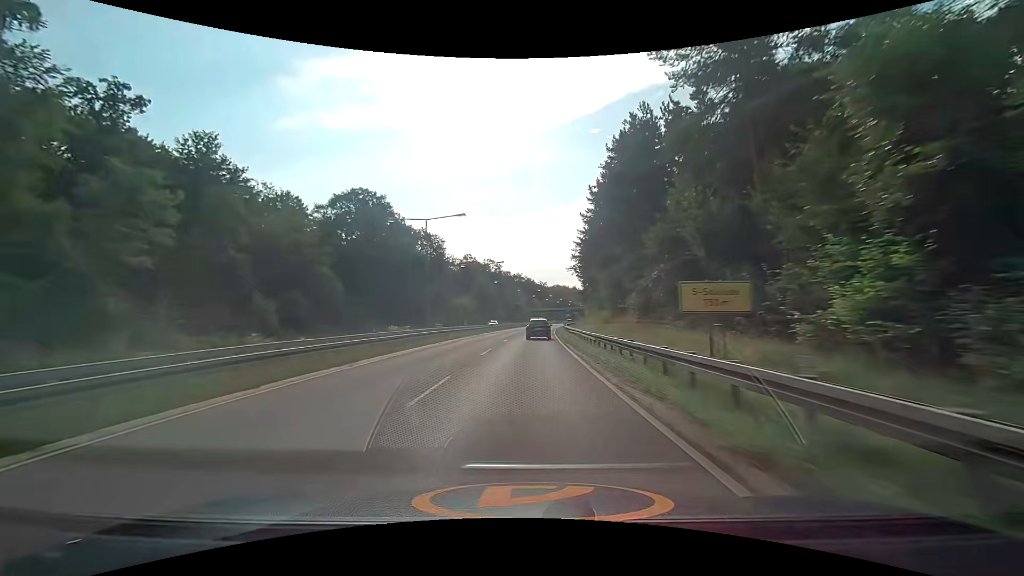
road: trunk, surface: asphalt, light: Day
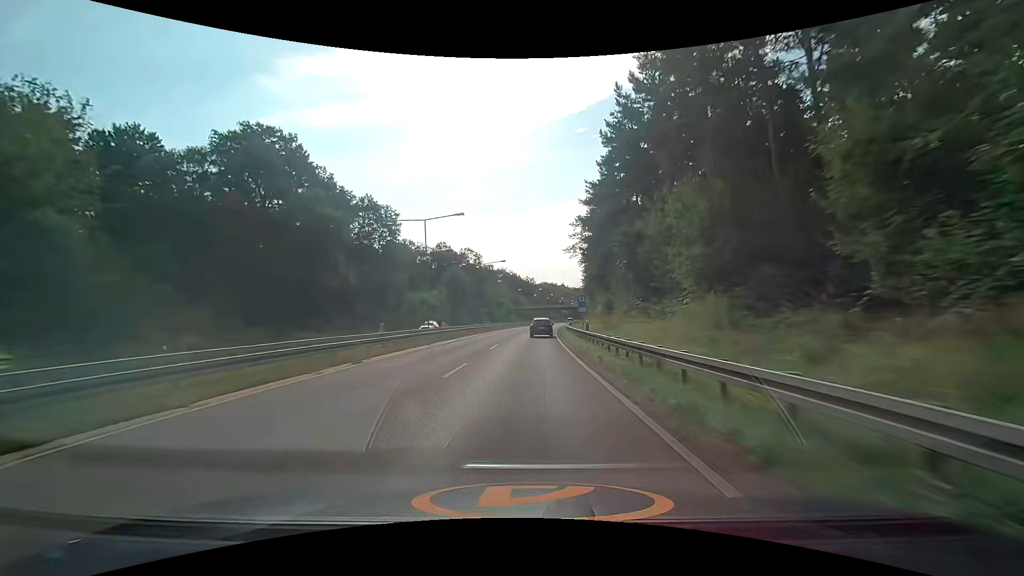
(+0.4, +31.8) m; +1°
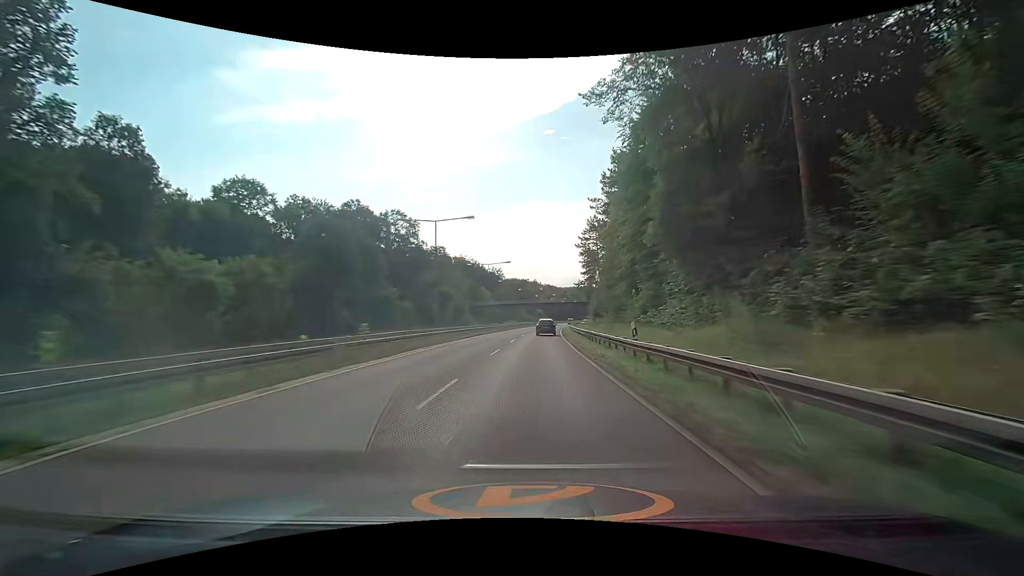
(+1.7, +63.3) m; +4°
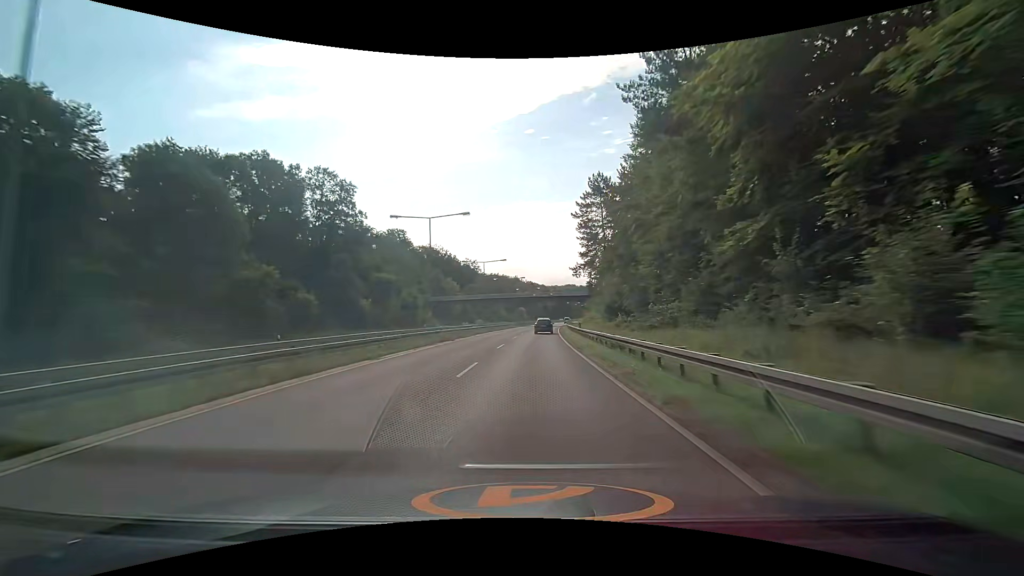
(+0.4, +31.6) m; +2°
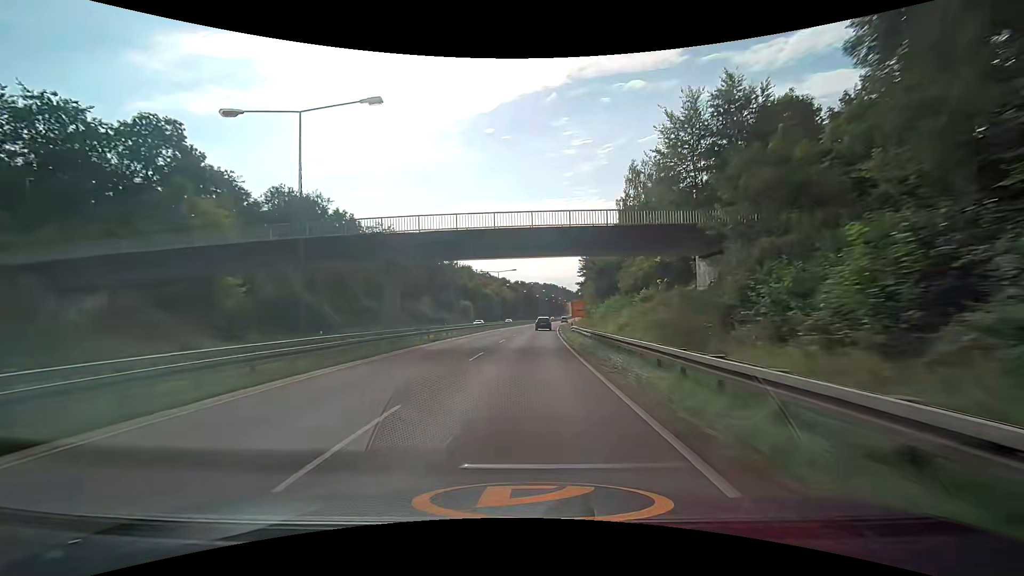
(+3.2, +79.0) m; +4°
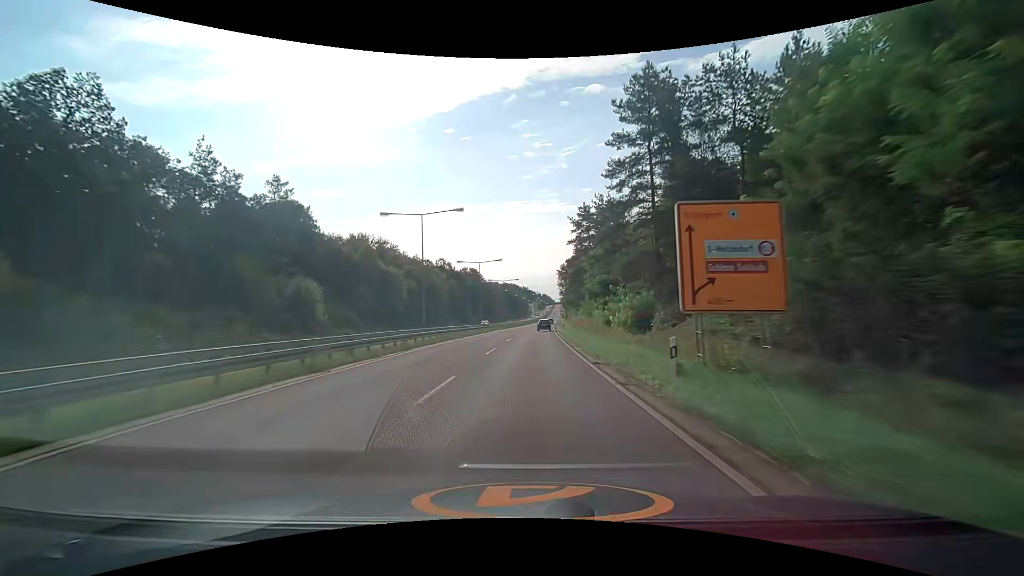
(+2.9, +79.0) m; +4°
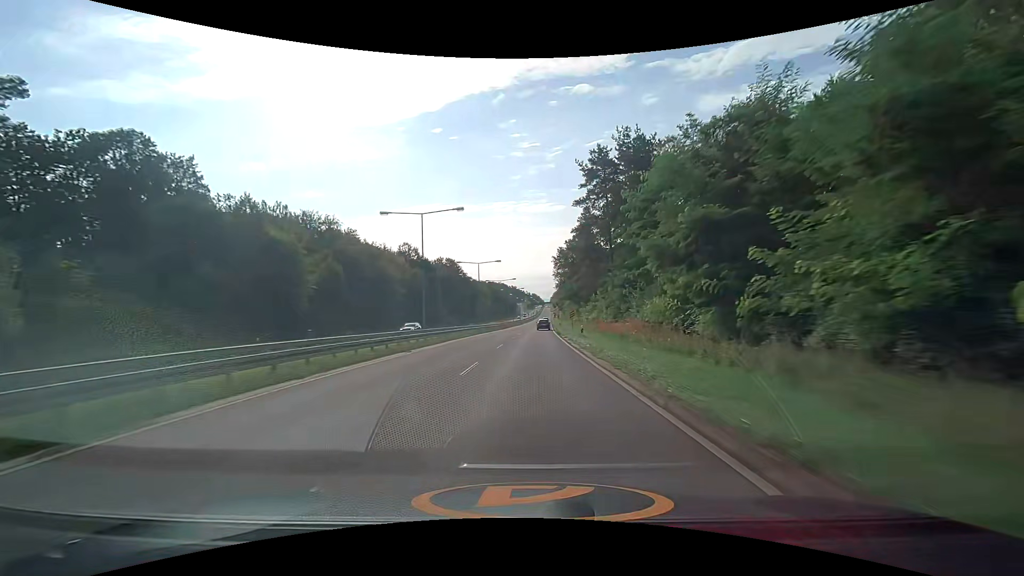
(+0.4, +31.6) m; +1°
